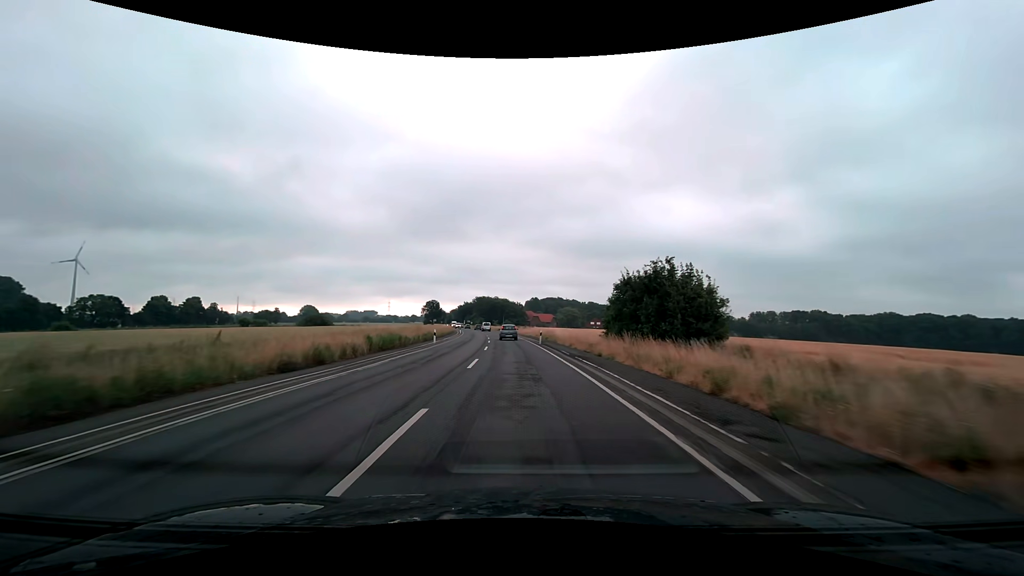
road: secondary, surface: asphalt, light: Day
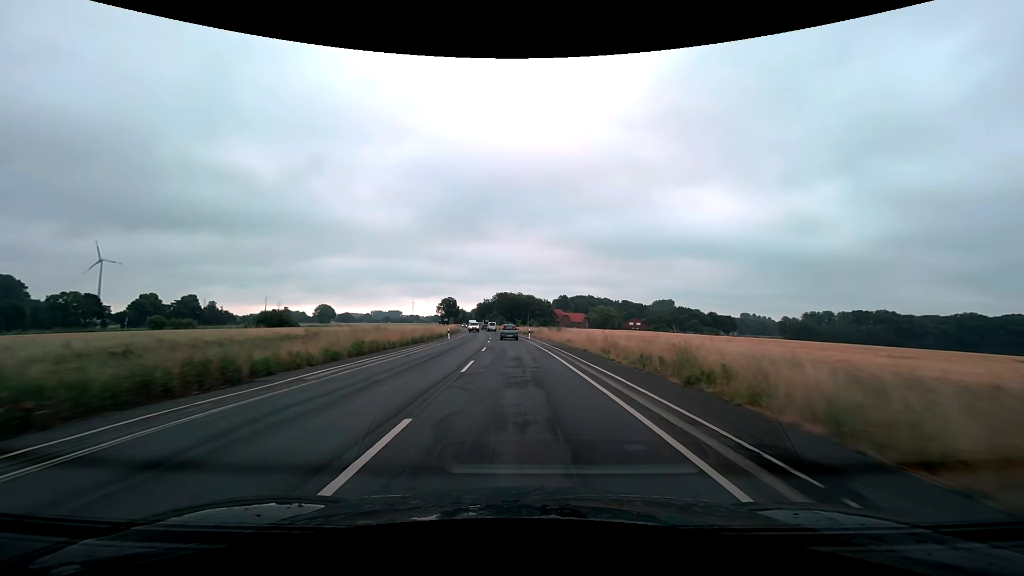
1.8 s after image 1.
(-0.9, +37.2) m; -3°
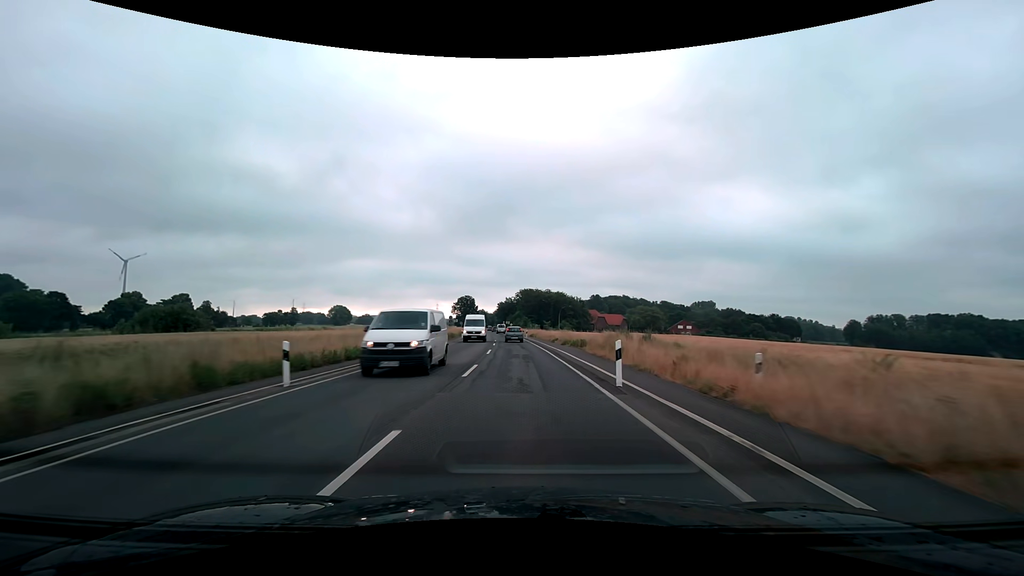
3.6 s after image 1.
(-0.9, +37.3) m; -3°
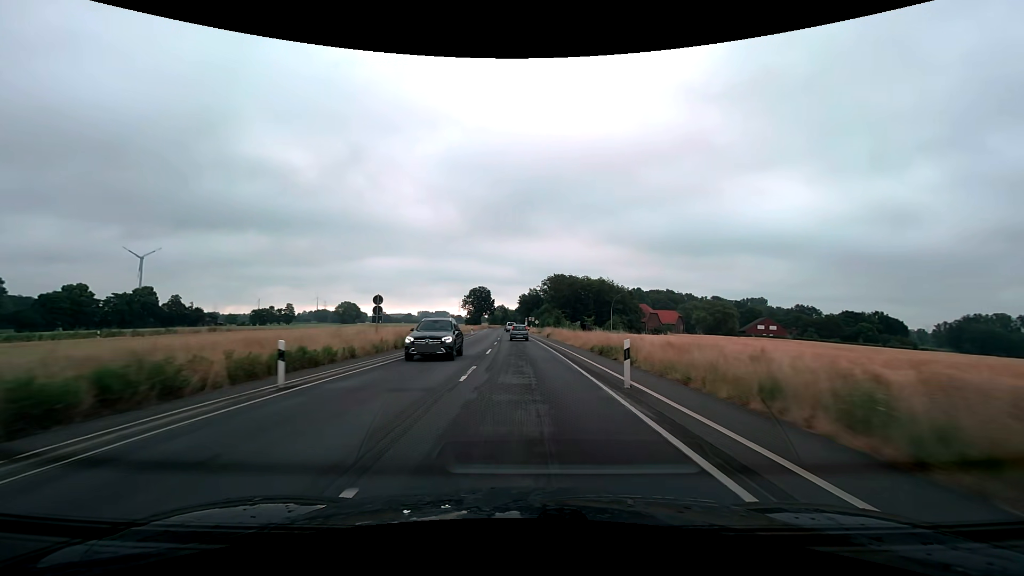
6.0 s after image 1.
(-1.3, +49.9) m; -3°
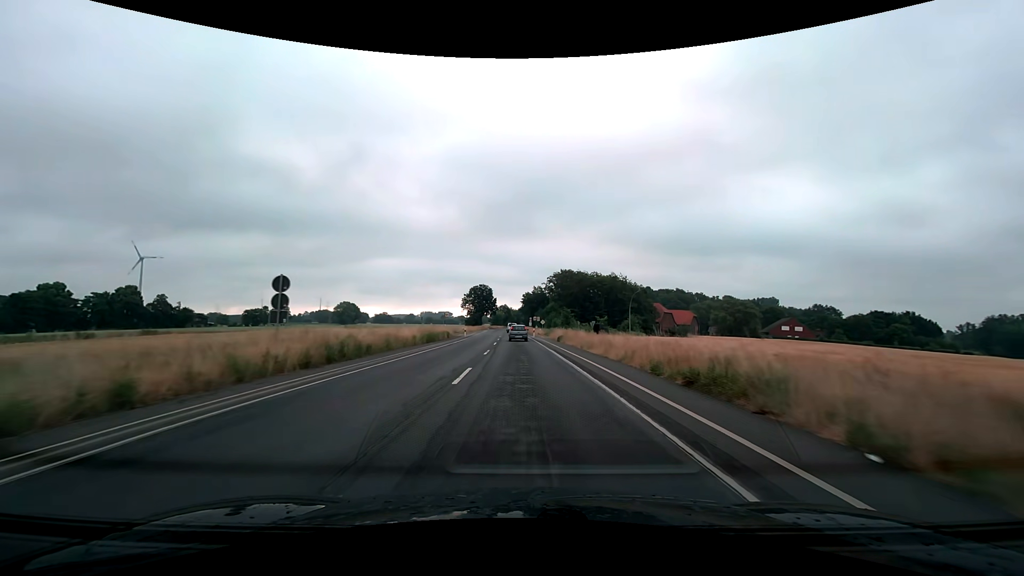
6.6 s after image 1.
(0.0, +12.5) m; 0°
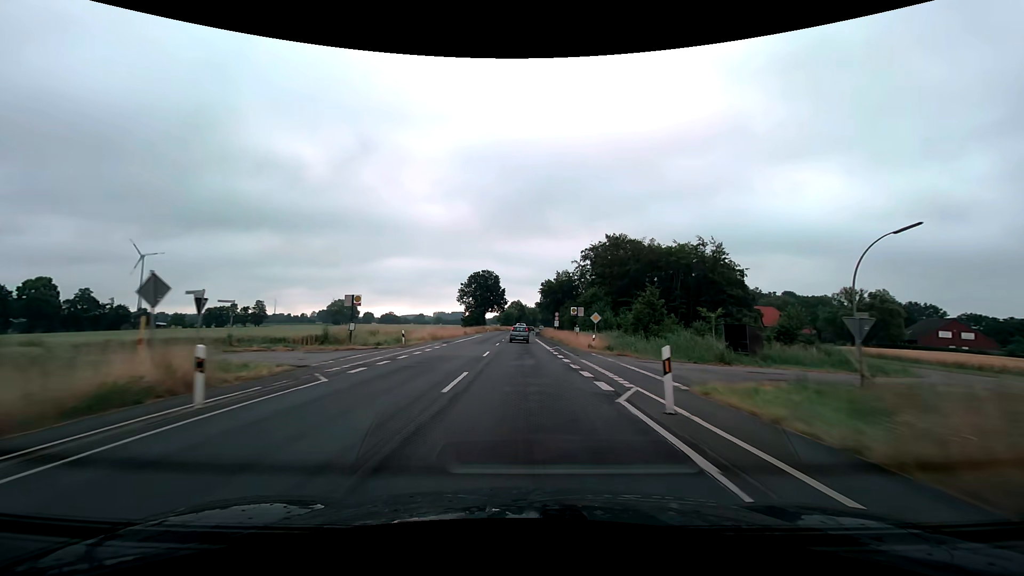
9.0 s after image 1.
(-0.8, +49.9) m; -2°
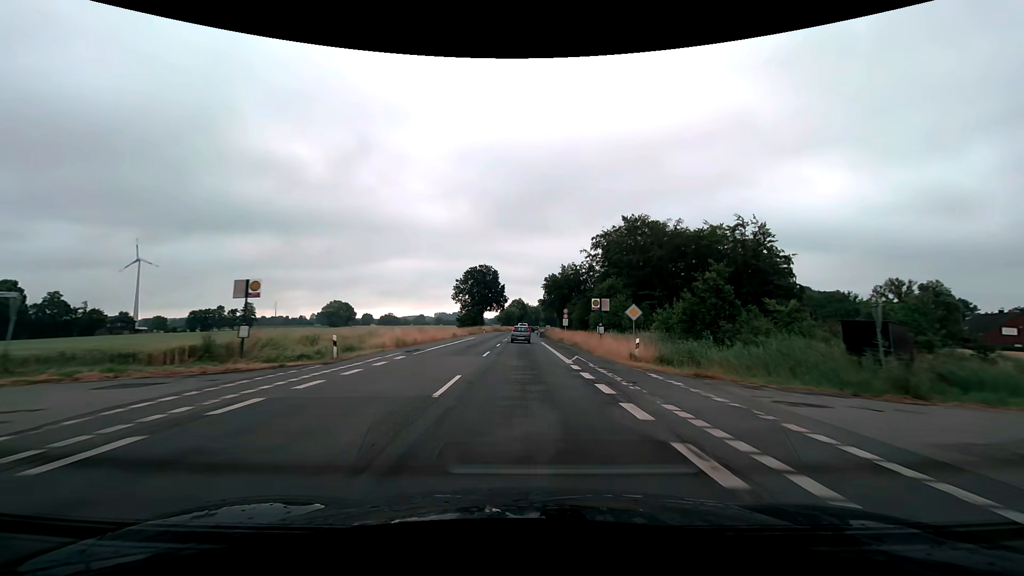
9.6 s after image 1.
(0.0, +12.5) m; 0°
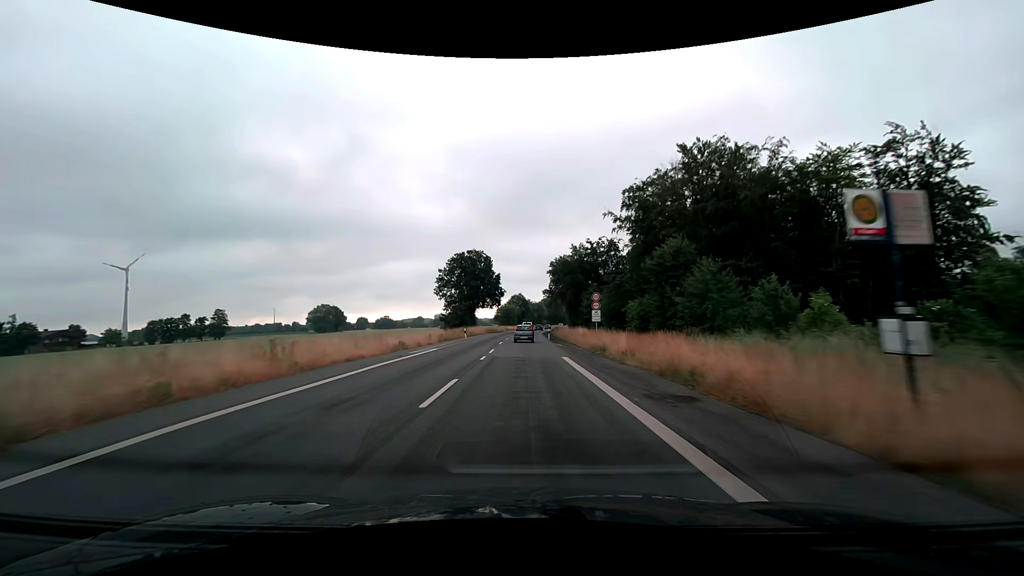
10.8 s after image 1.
(0.0, +24.9) m; 0°
(0, +10) (0, +20) (0, +30) (0, +40) (0, +50) (0, +60) (0, +70) (0, +80) (+1, +90) (+1, +100) m
